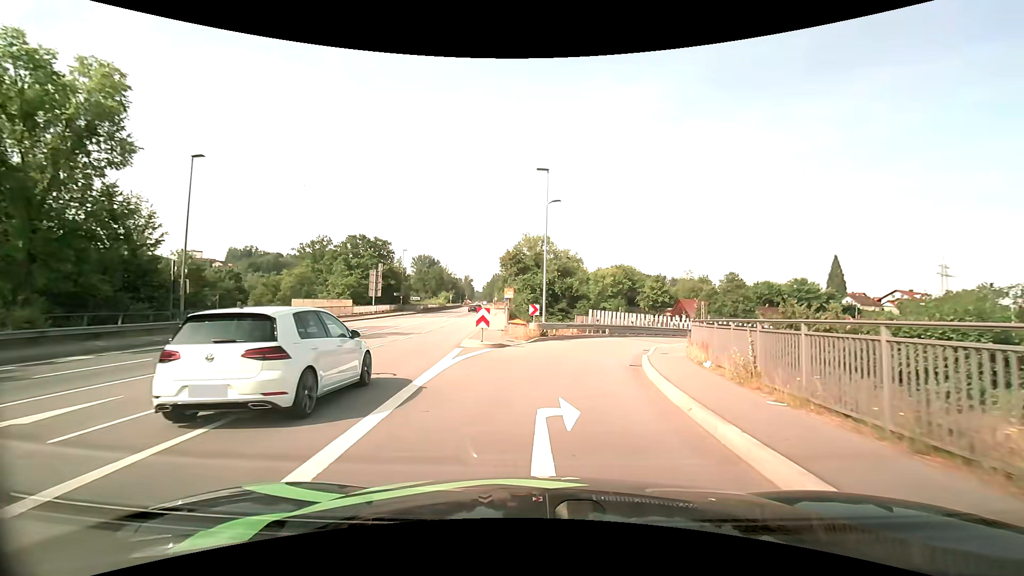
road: primary_link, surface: asphalt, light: Day
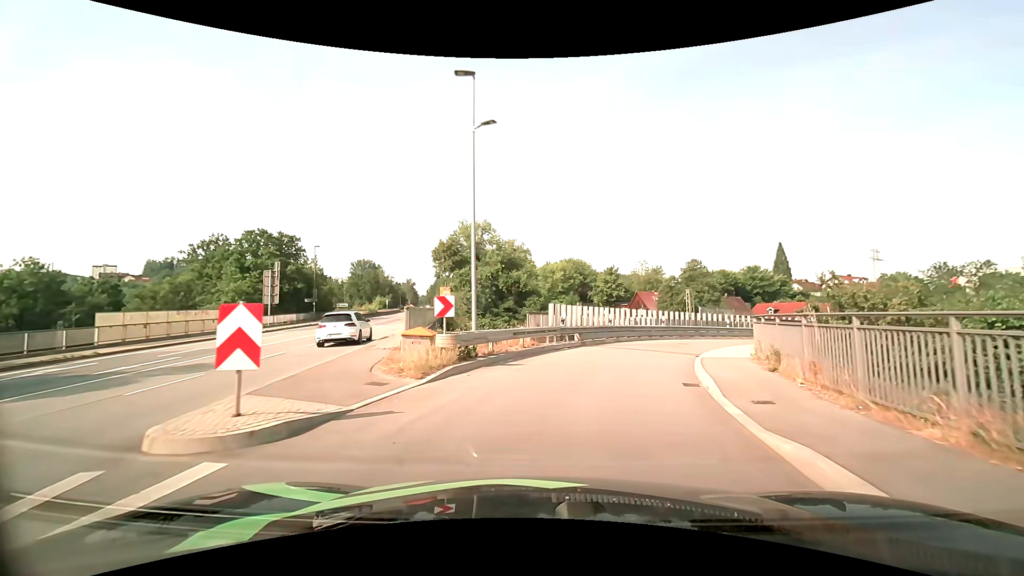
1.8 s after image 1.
(+0.6, +12.8) m; +6°
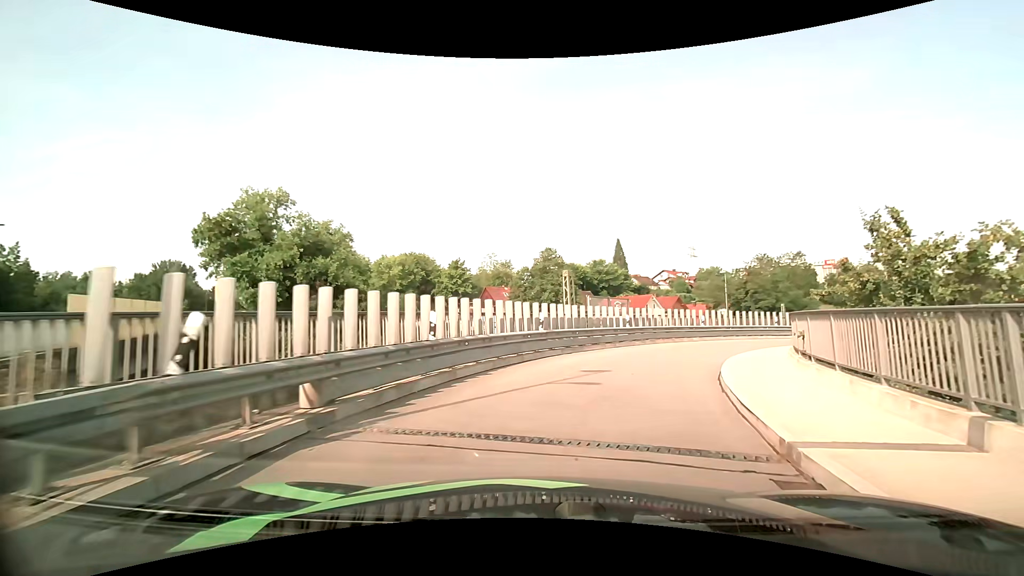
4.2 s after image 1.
(+2.0, +15.6) m; +17°
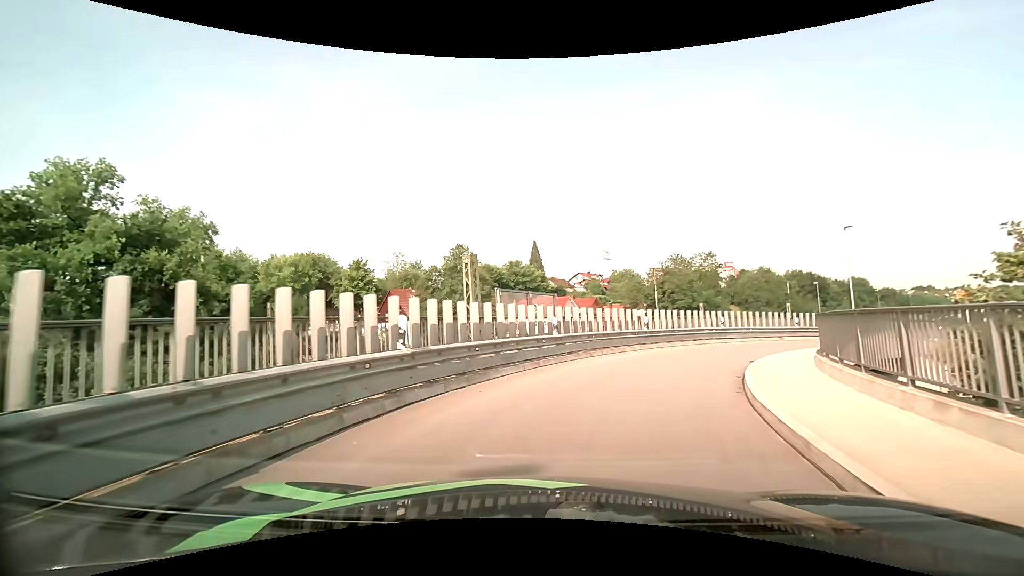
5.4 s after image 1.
(+0.6, +7.7) m; +9°
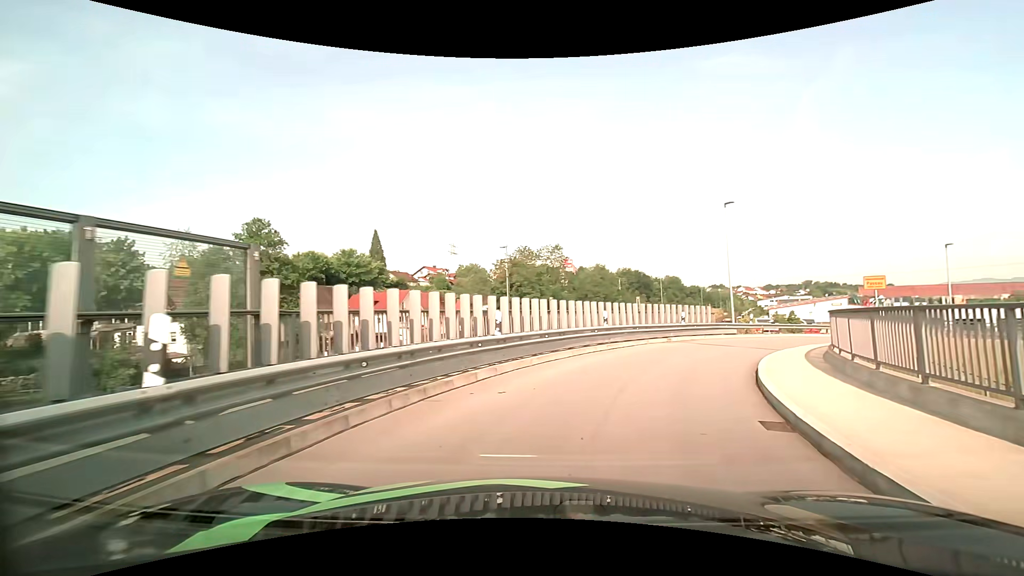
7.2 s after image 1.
(+1.7, +11.4) m; +18°
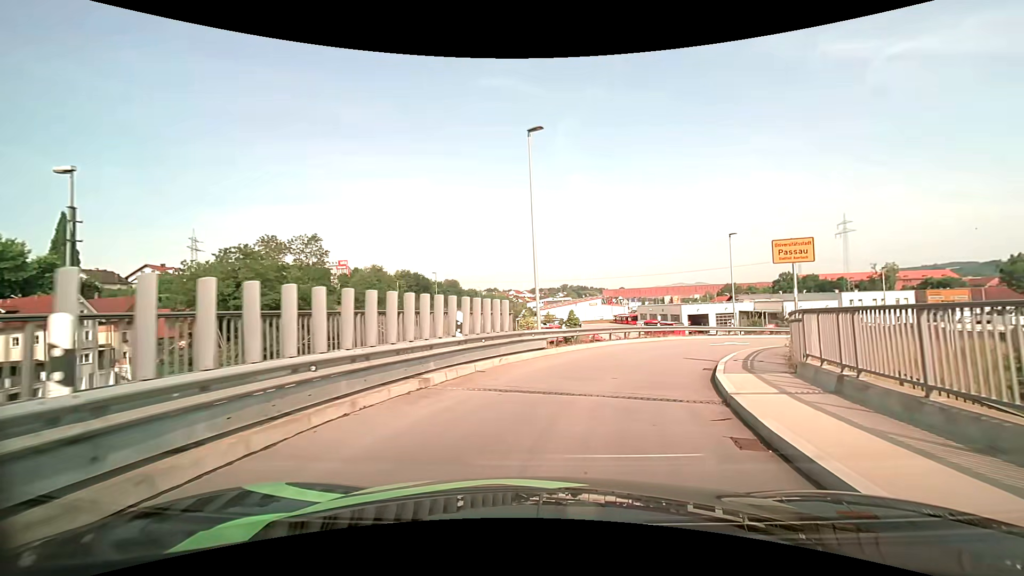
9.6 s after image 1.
(+3.3, +14.6) m; +25°
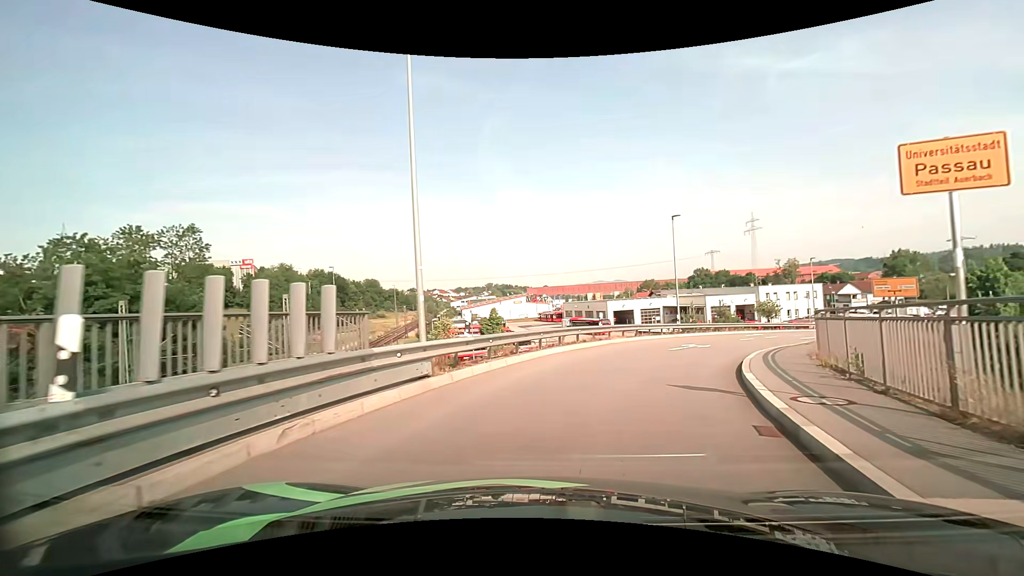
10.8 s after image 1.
(+0.5, +7.6) m; +8°
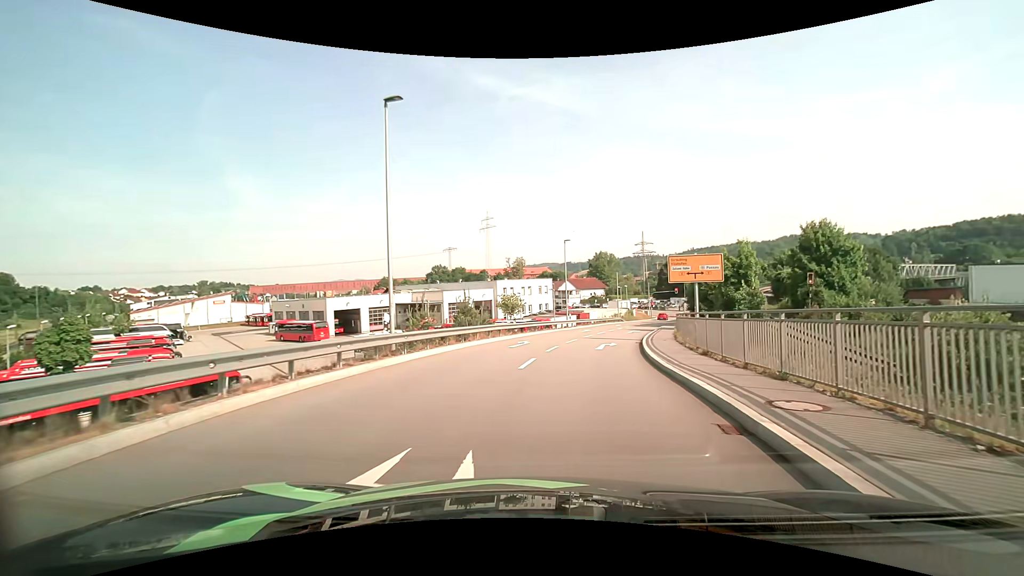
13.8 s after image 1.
(+4.9, +19.1) m; +29°
